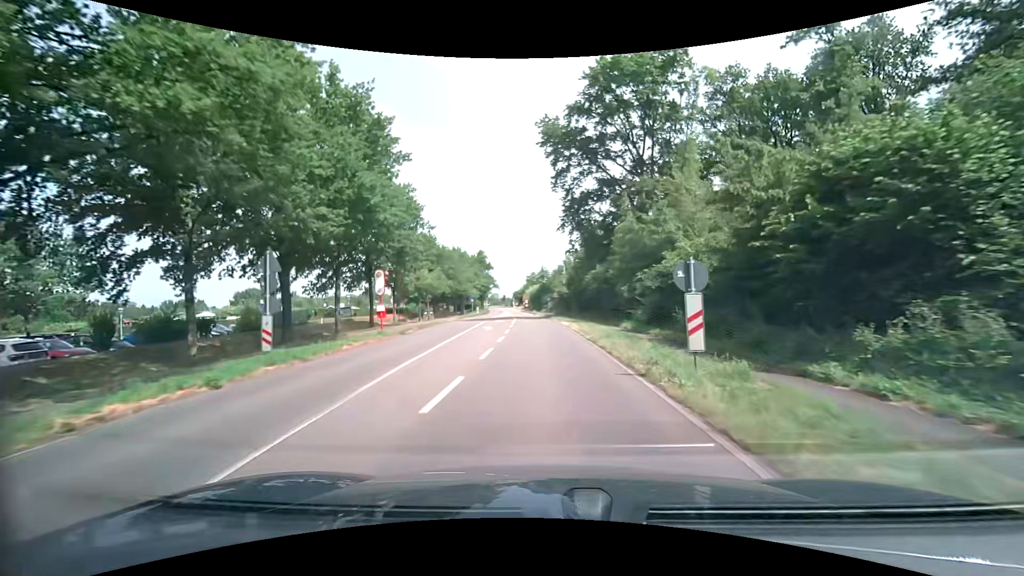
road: secondary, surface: asphalt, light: Day
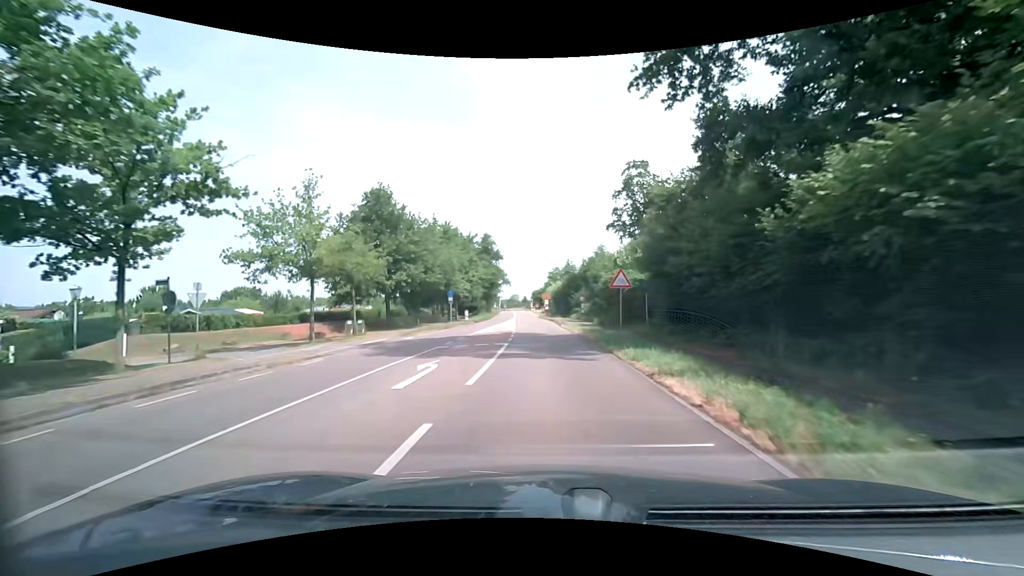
(-0.7, +33.5) m; -3°
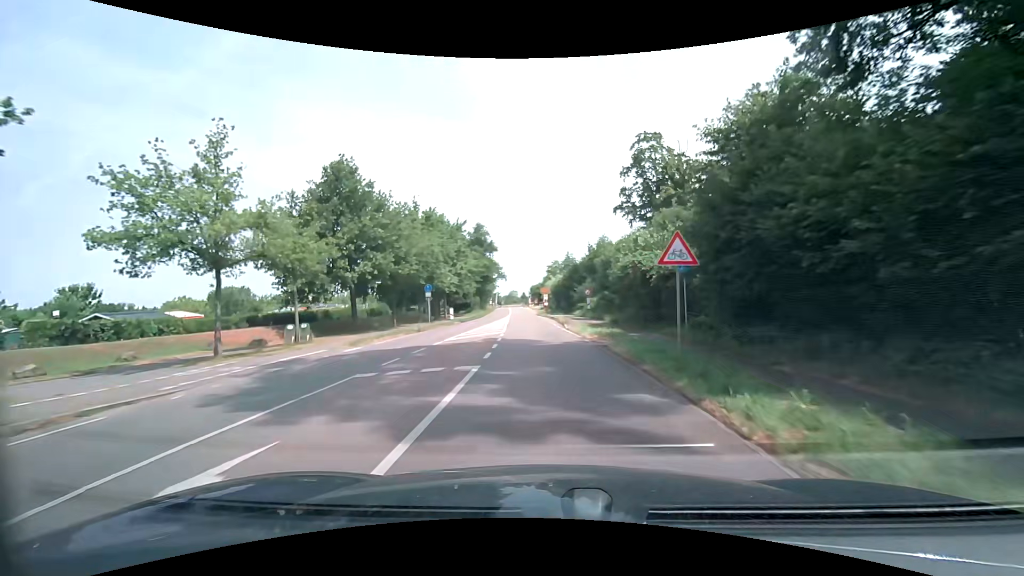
(0.0, +8.2) m; 0°
(0, +10) (0, +20) (-1, +30) (-1, +40) (-2, +50) (-2, +60) (-3, +70) (-4, +80) (-5, +90) (-5, +100) m
